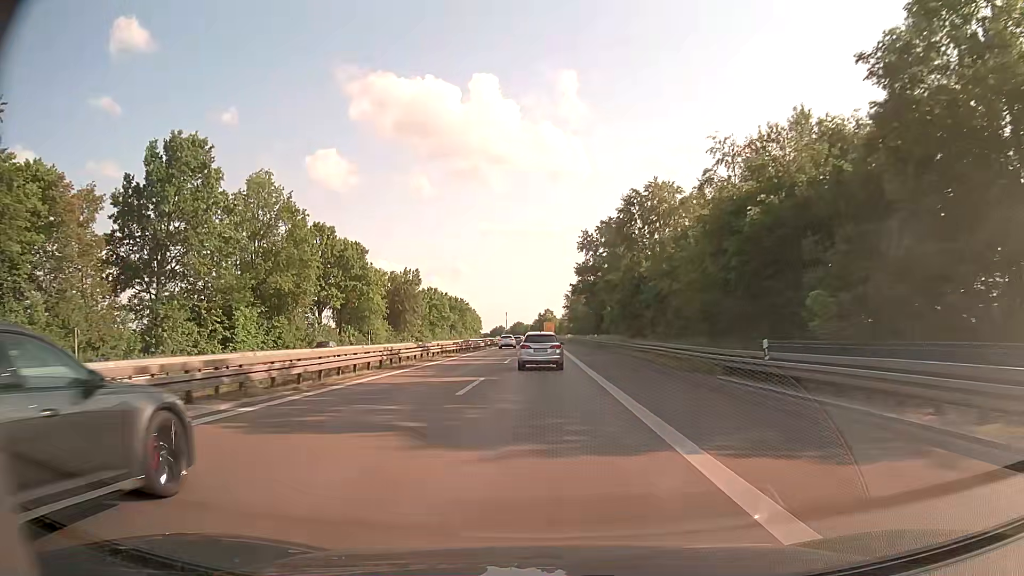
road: trunk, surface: asphalt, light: Day
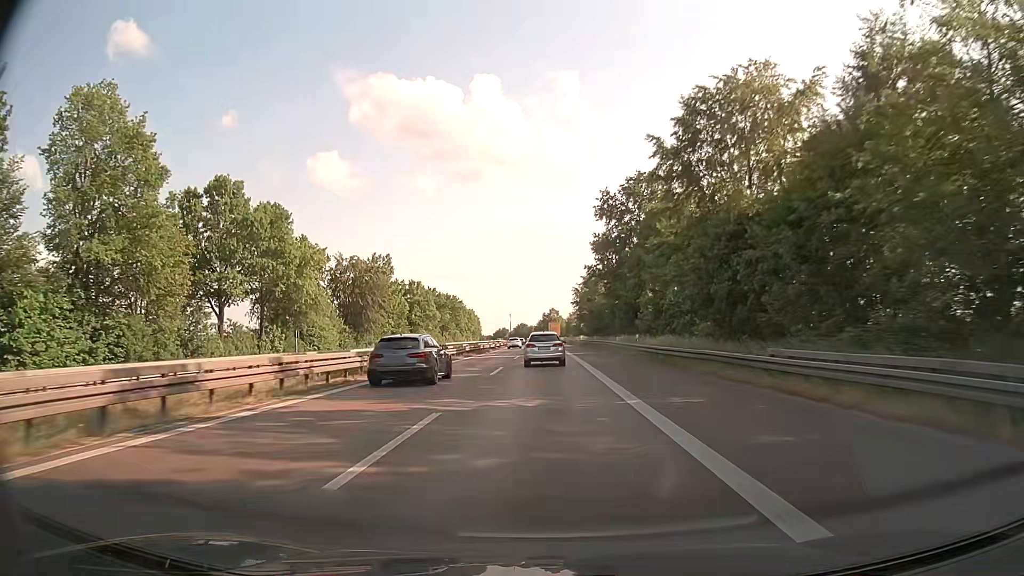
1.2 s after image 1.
(-0.1, +27.7) m; 0°
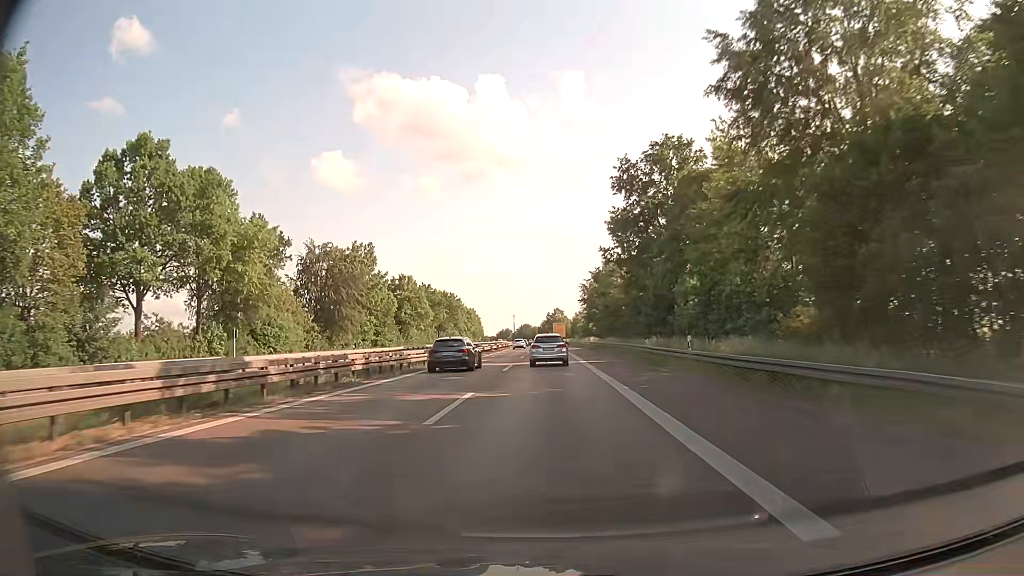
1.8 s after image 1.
(0.0, +13.5) m; 0°
(0, +10) (0, +20) (0, +30) (0, +40) (0, +50) (0, +60) (0, +70) (-1, +80) (-1, +90) (-1, +100) m
